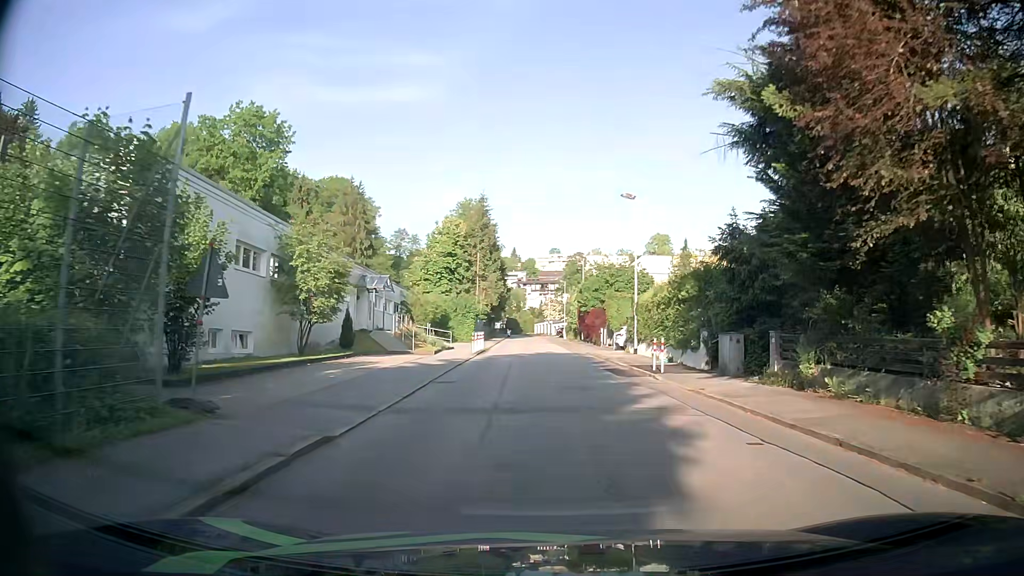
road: tertiary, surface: asphalt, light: Day
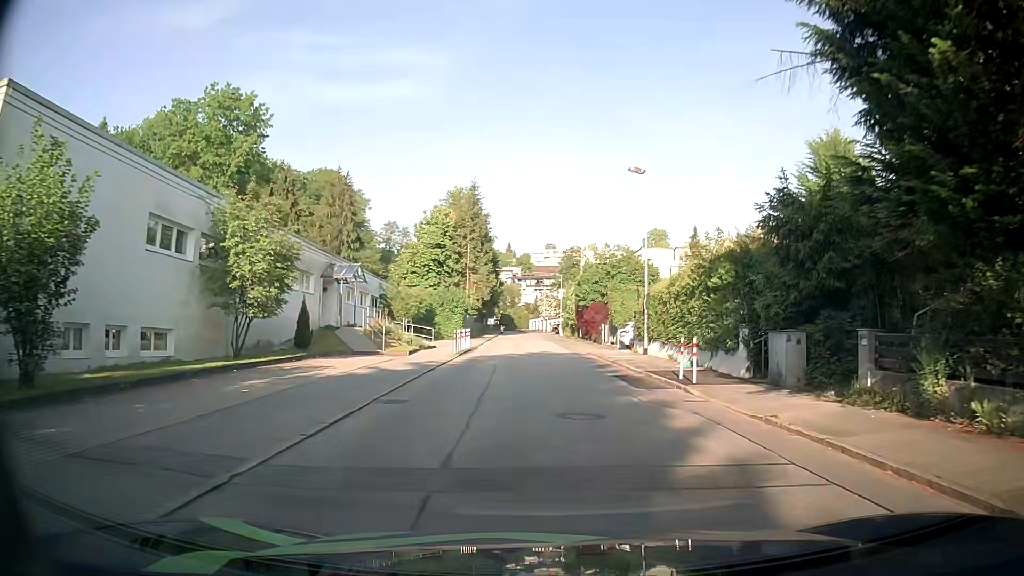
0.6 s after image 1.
(0.0, +5.2) m; -1°
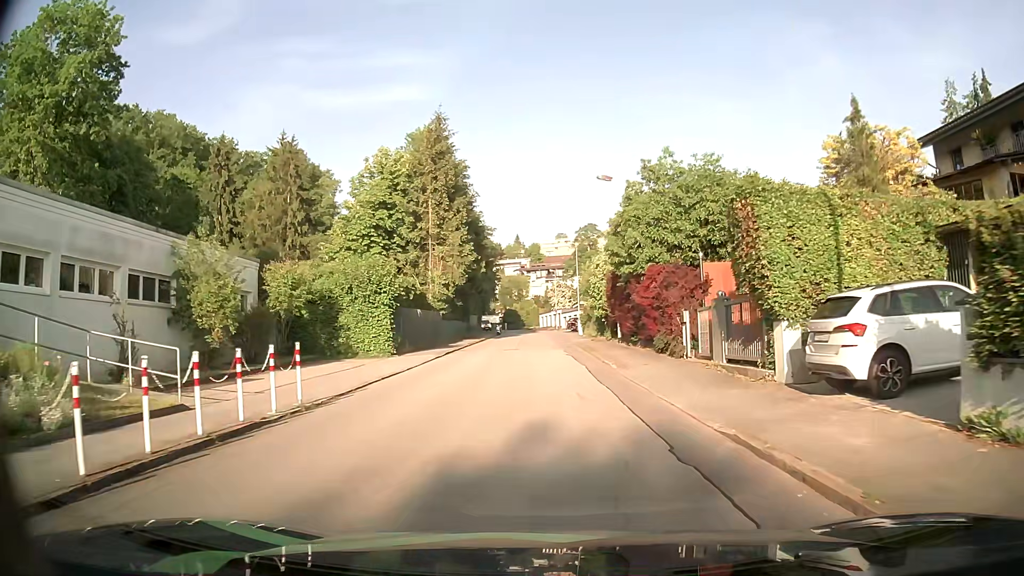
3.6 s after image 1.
(+0.5, +27.3) m; -1°
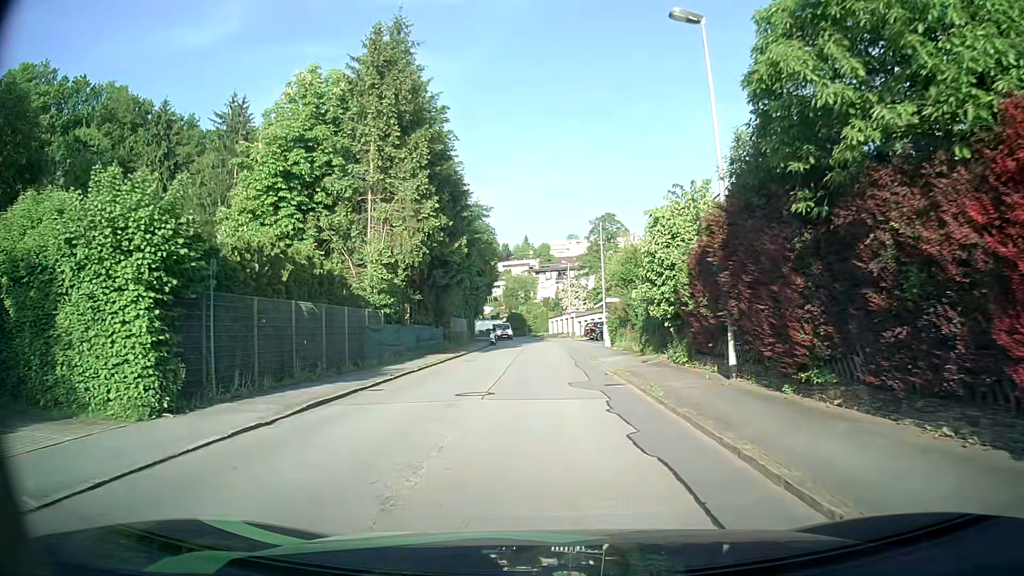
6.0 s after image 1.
(-0.1, +18.6) m; 0°
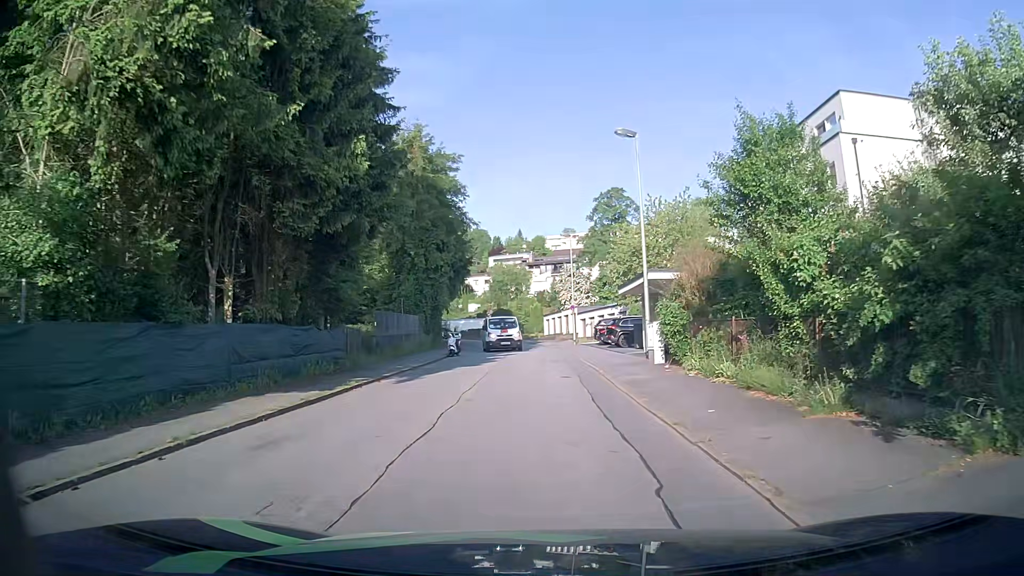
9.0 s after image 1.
(-0.1, +20.4) m; +1°
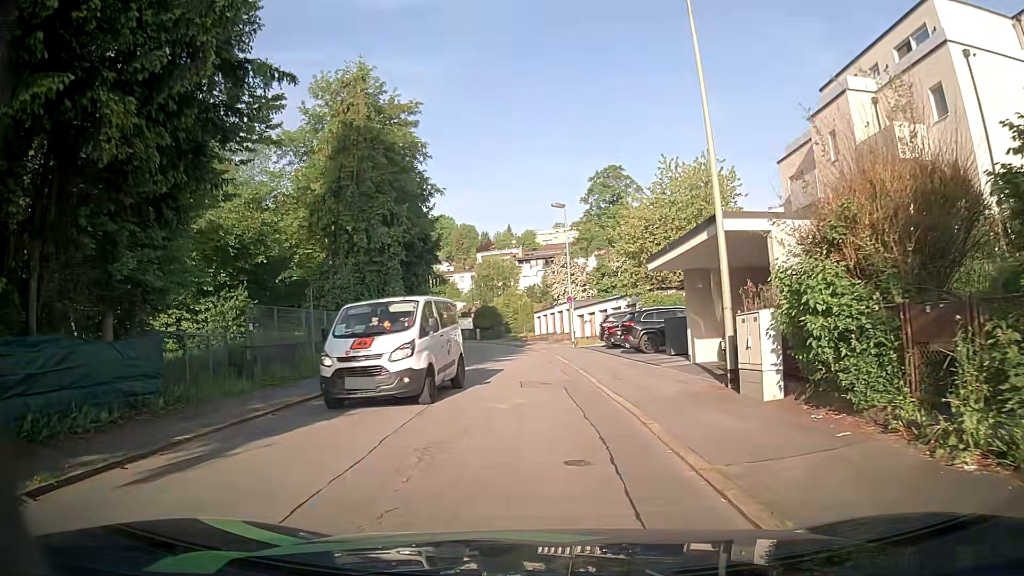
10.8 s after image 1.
(0.0, +11.3) m; -1°
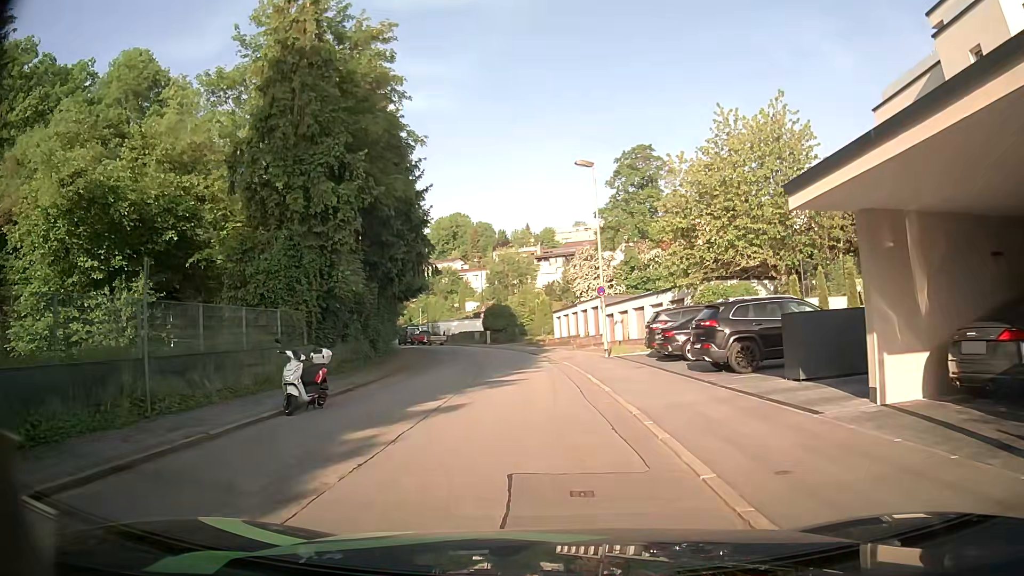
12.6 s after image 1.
(+0.1, +10.3) m; 0°
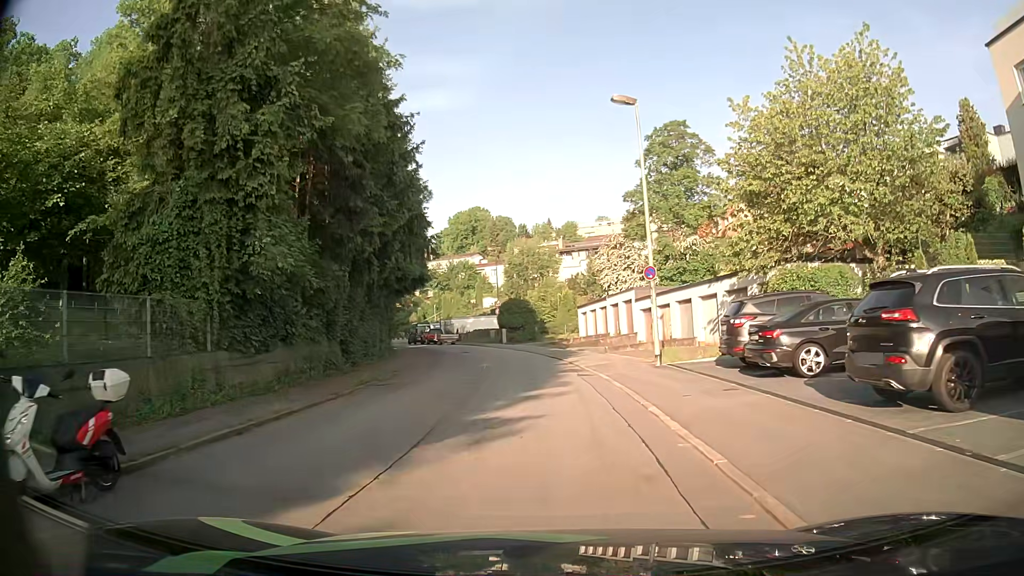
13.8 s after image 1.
(-0.2, +7.7) m; -2°
